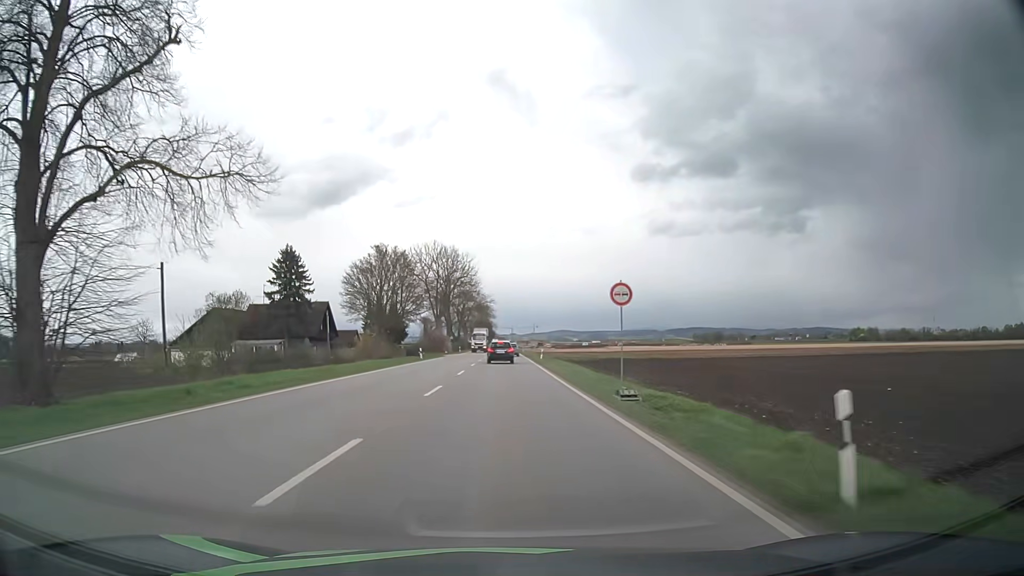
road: primary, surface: asphalt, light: Day
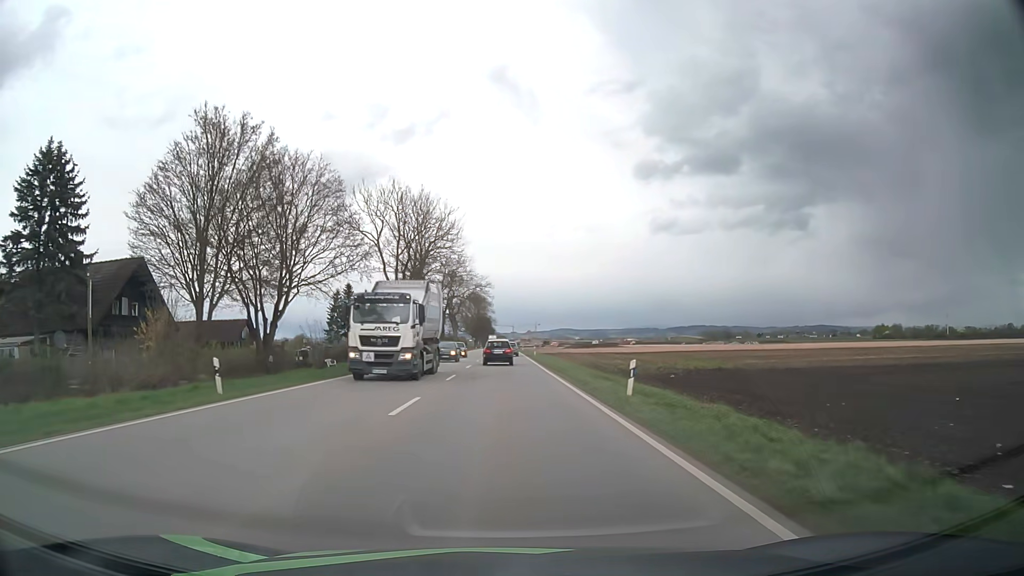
(-0.1, +40.8) m; 0°
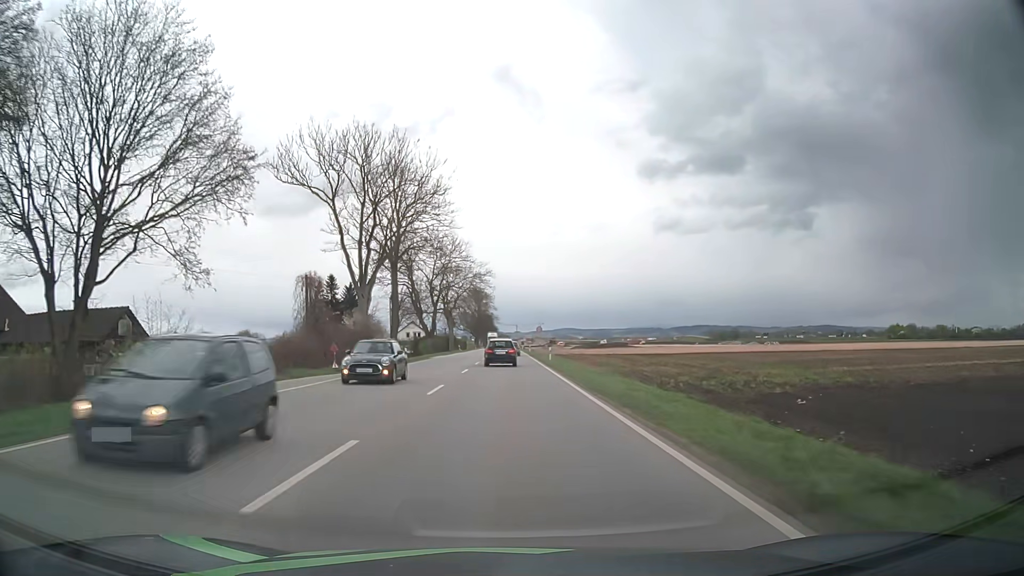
(0.0, +18.9) m; 0°
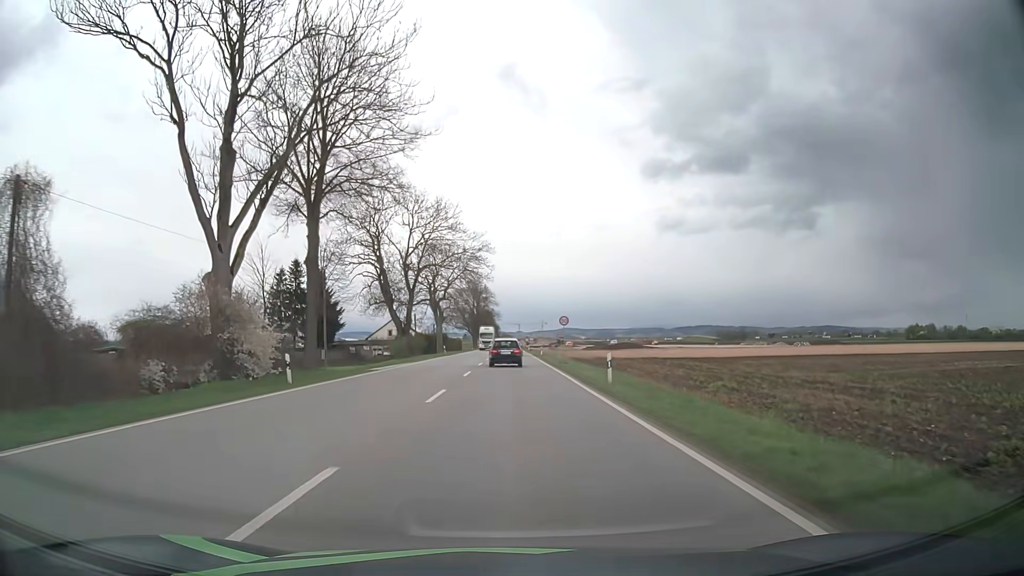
(-0.1, +26.1) m; 0°
(0, +10) (0, +20) (0, +30) (0, +40) (0, +50) (0, +60) (+1, +70) (+1, +80) (+1, +90) (+1, +100) m
